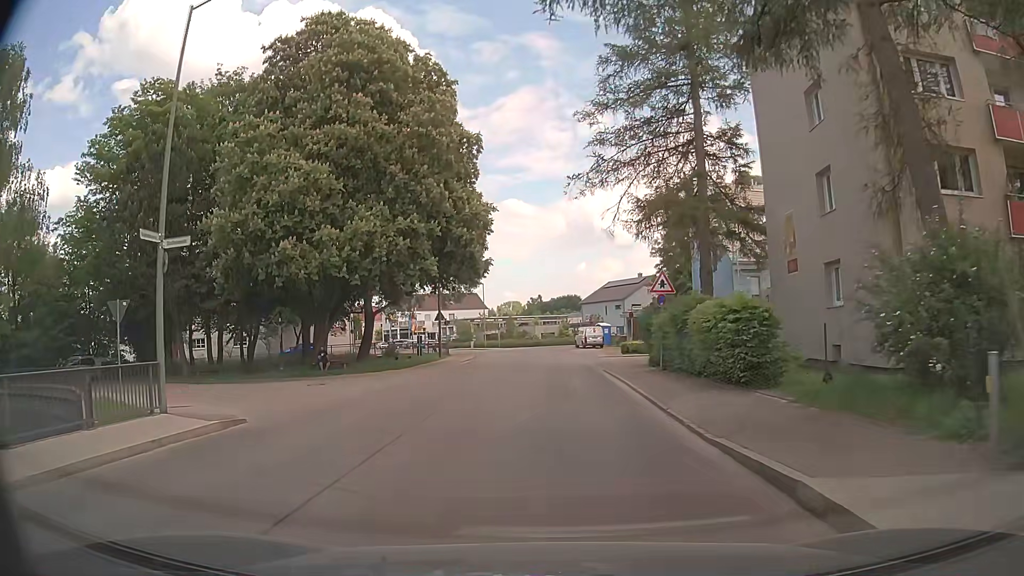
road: residential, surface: asphalt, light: Day
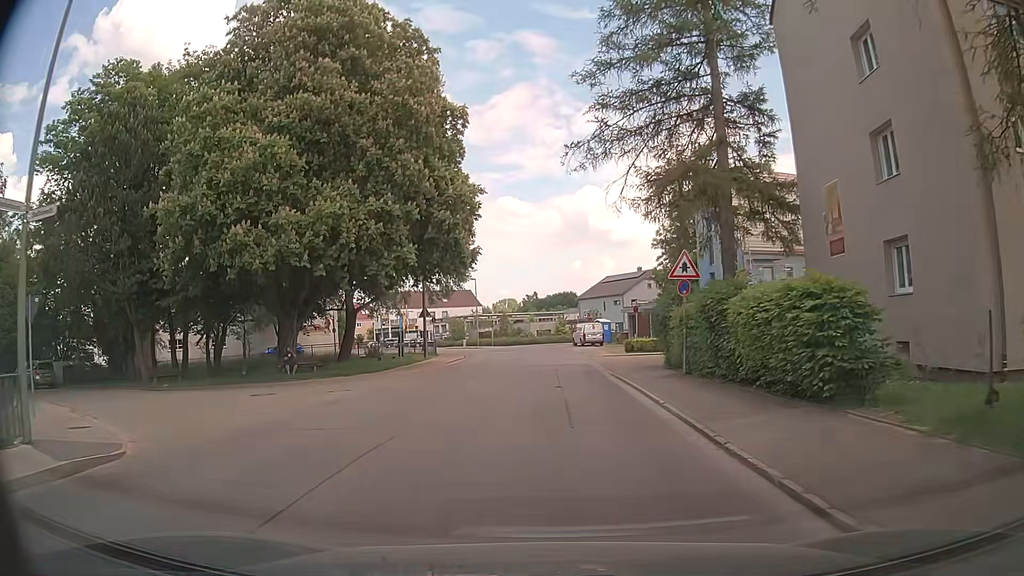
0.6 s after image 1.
(0.0, +4.2) m; 0°
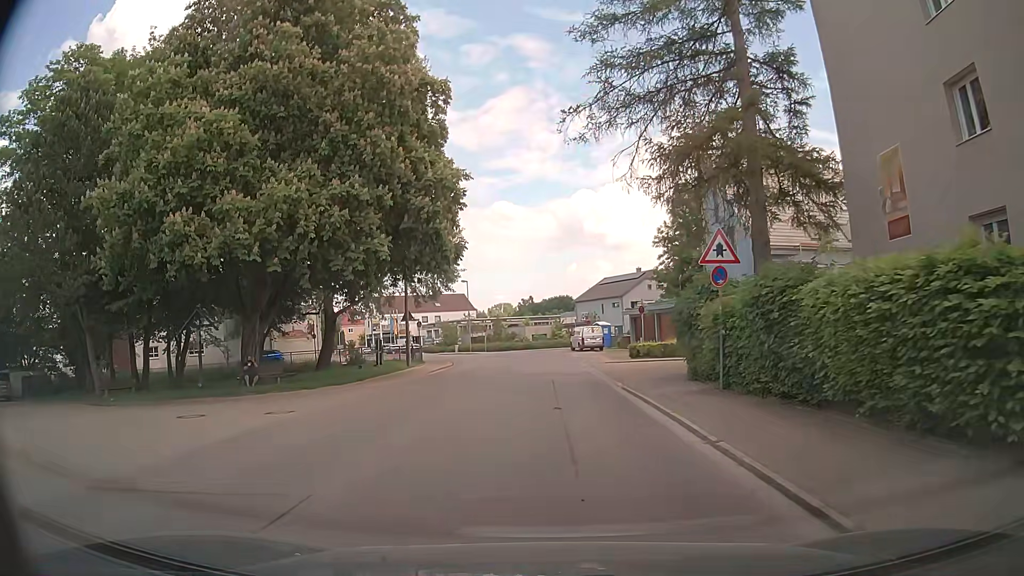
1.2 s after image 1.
(+0.1, +4.1) m; 0°
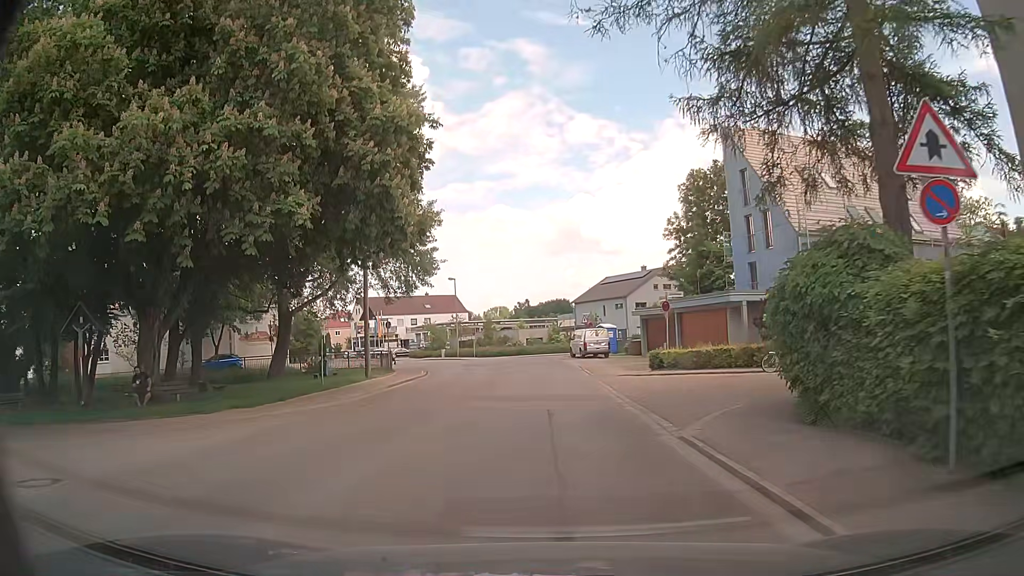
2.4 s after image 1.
(+0.1, +8.1) m; 0°
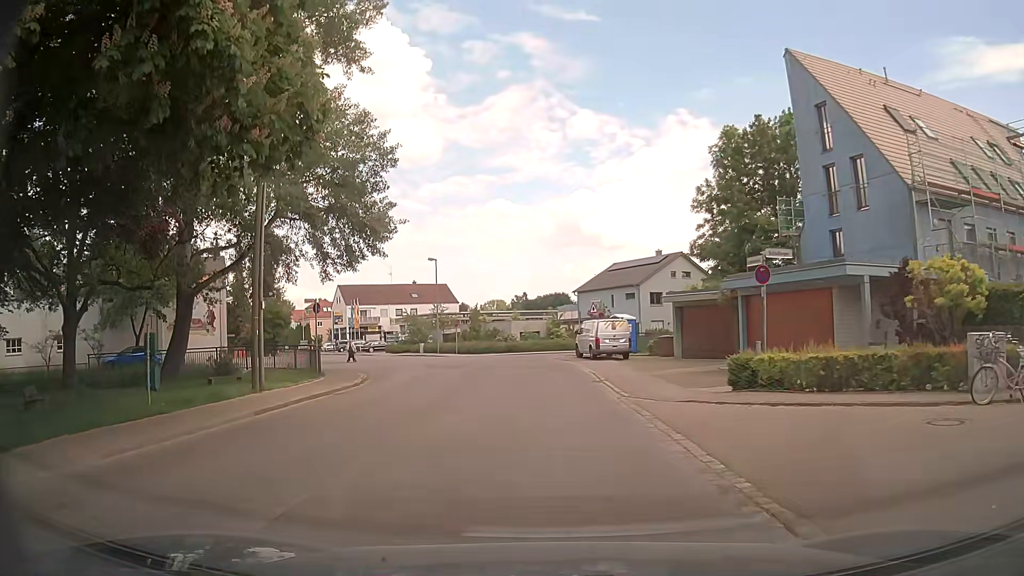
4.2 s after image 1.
(+0.1, +12.1) m; +2°
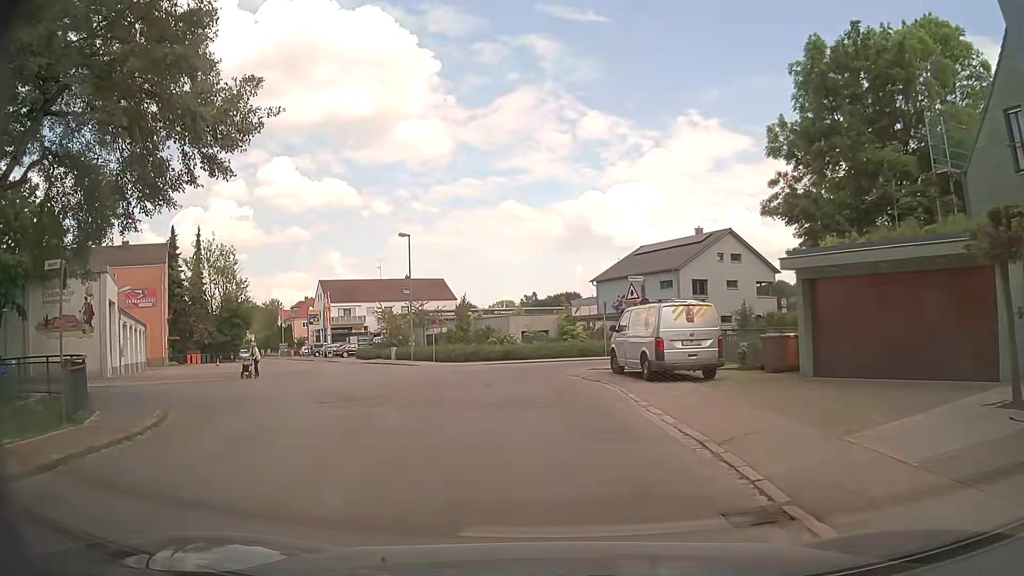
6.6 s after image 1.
(-0.3, +15.9) m; -1°
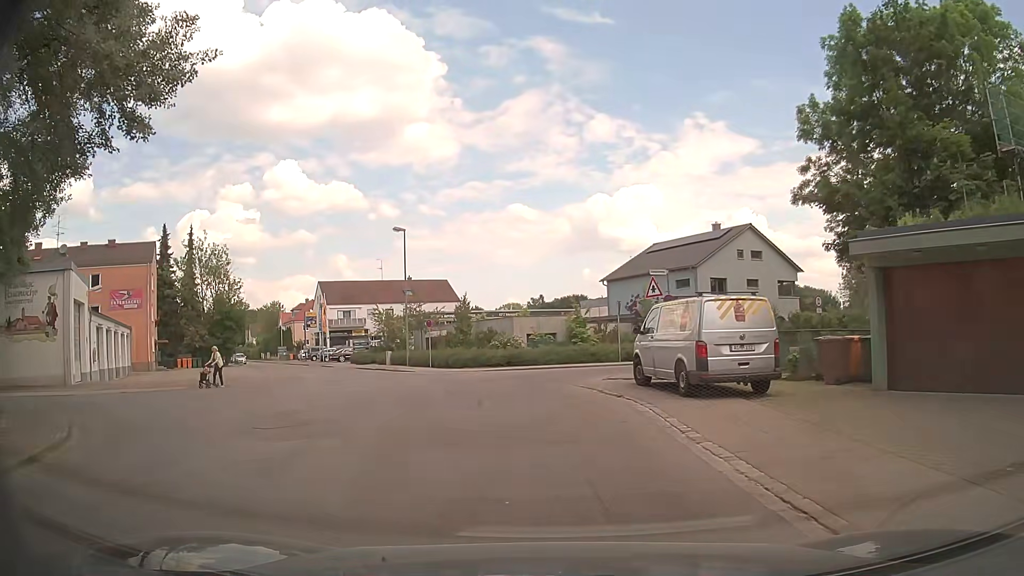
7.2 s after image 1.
(-0.1, +3.8) m; -2°
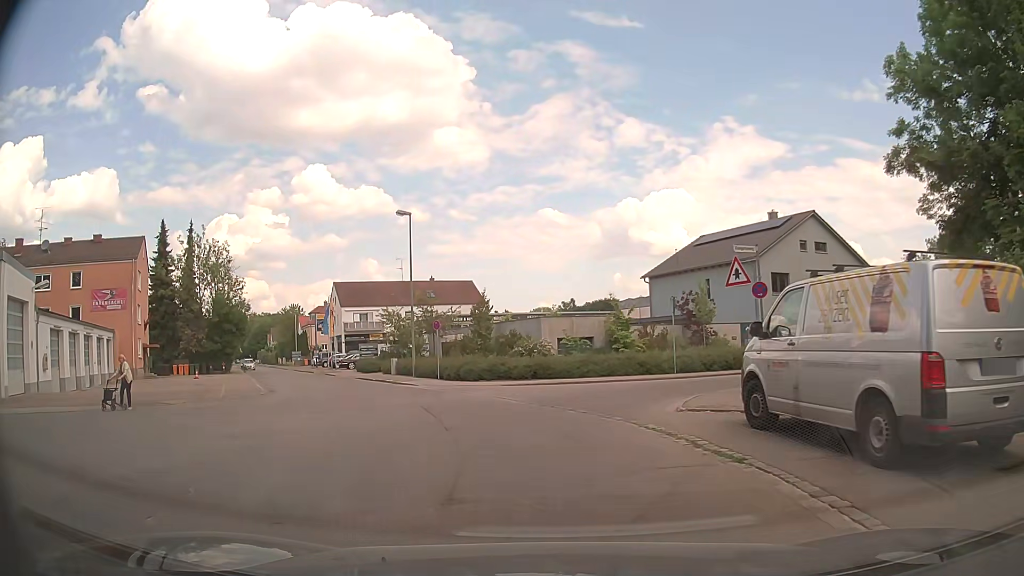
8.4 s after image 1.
(0.0, +7.2) m; -2°
(-1, +10) (-3, +20) (-7, +29) (-12, +38) (-16, +47) (-20, +56) (-25, +65) (-29, +74) (-33, +83) (-38, +92) m
